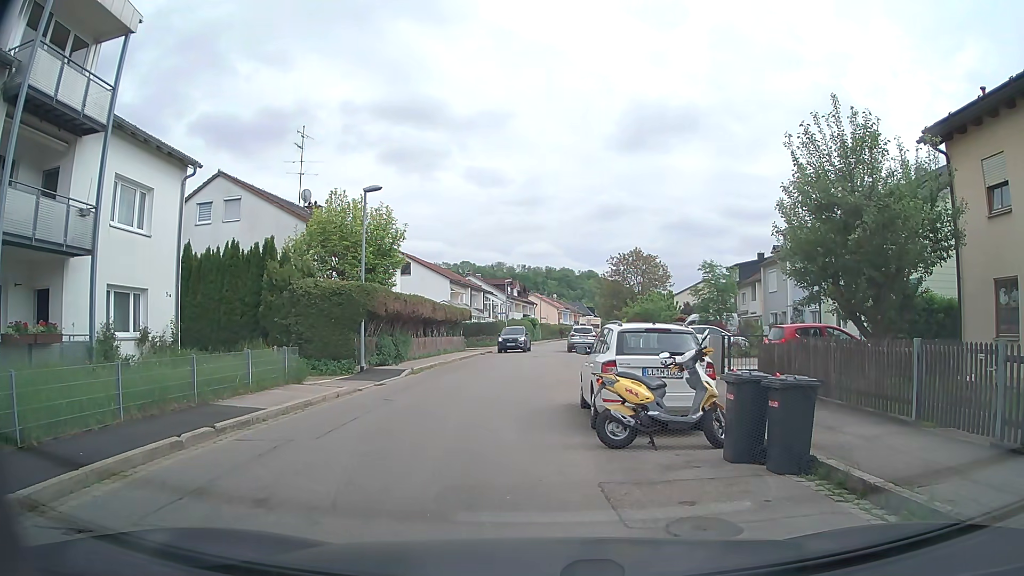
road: tertiary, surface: asphalt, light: Day
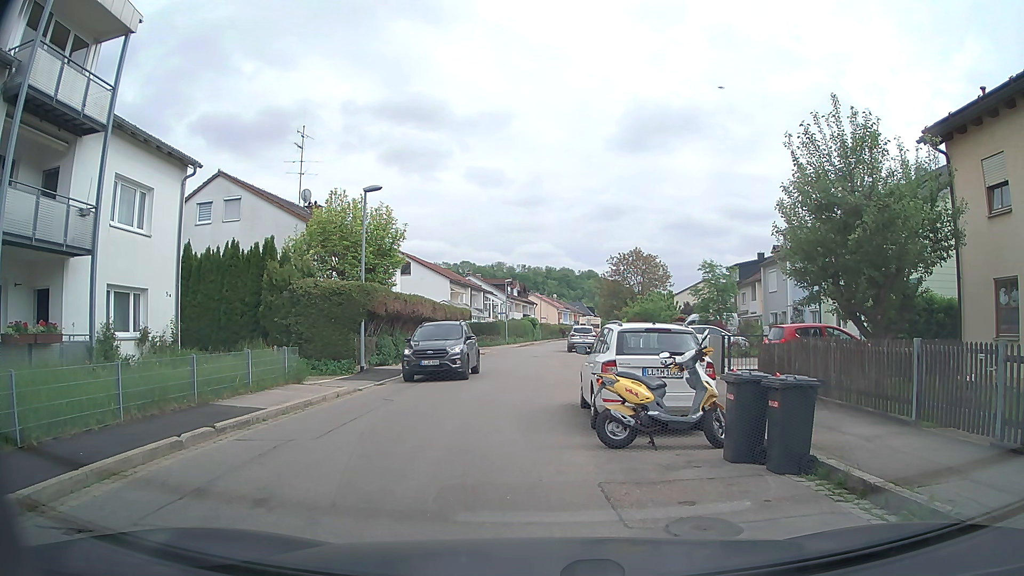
(0.0, 0.0) m; 0°
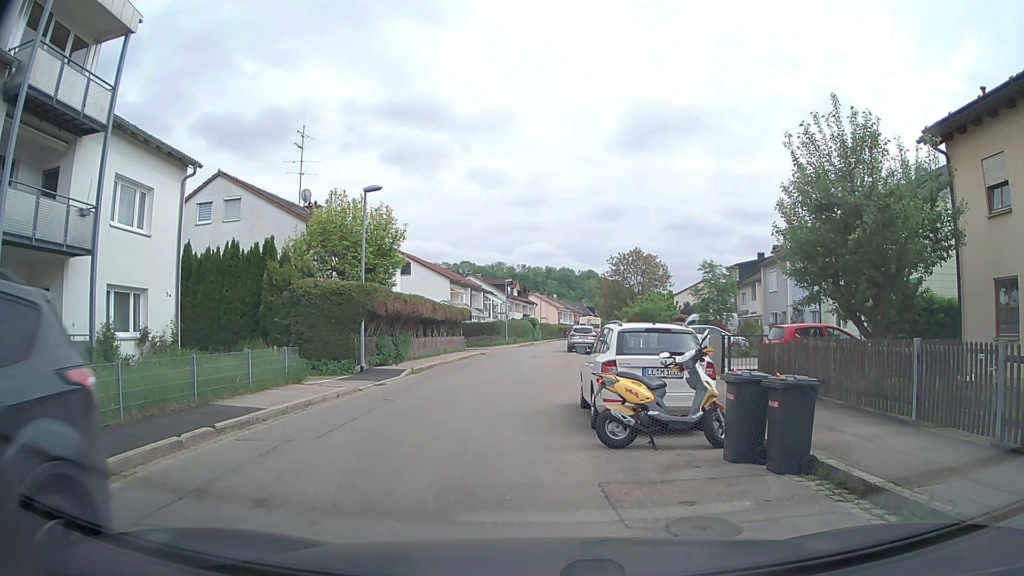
(0.0, 0.0) m; 0°
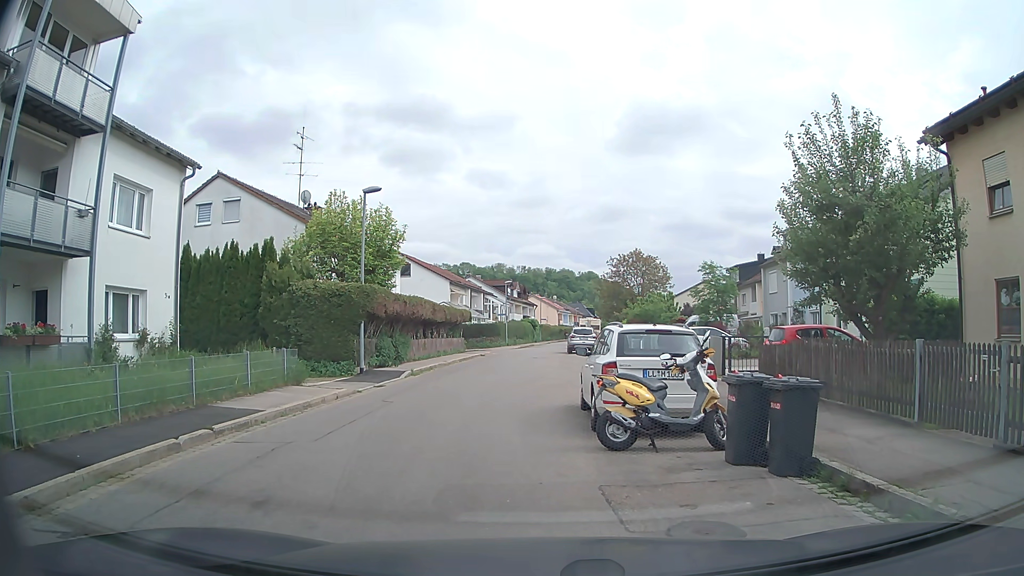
(0.0, 0.0) m; 0°
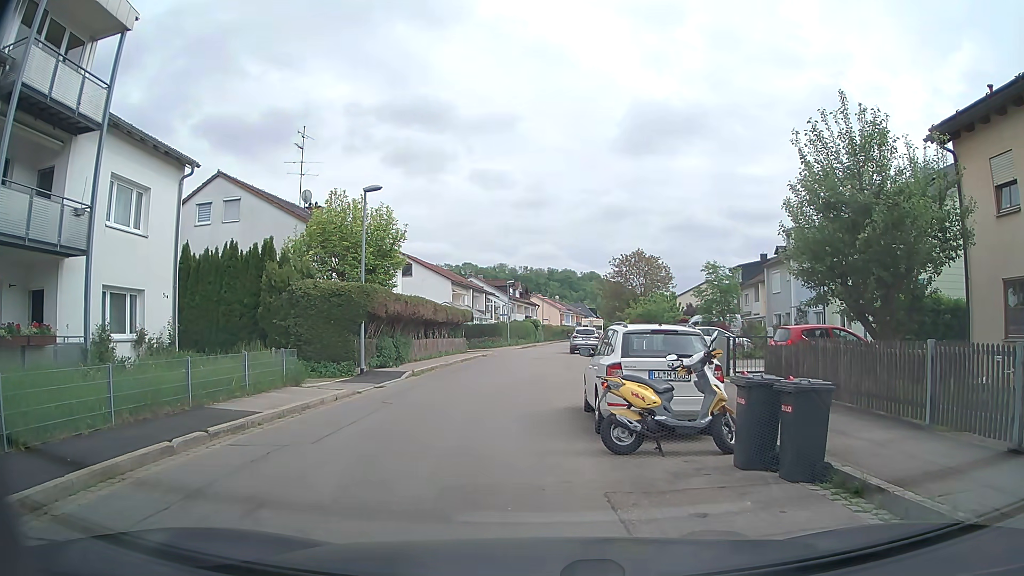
(0.0, +0.2) m; 0°
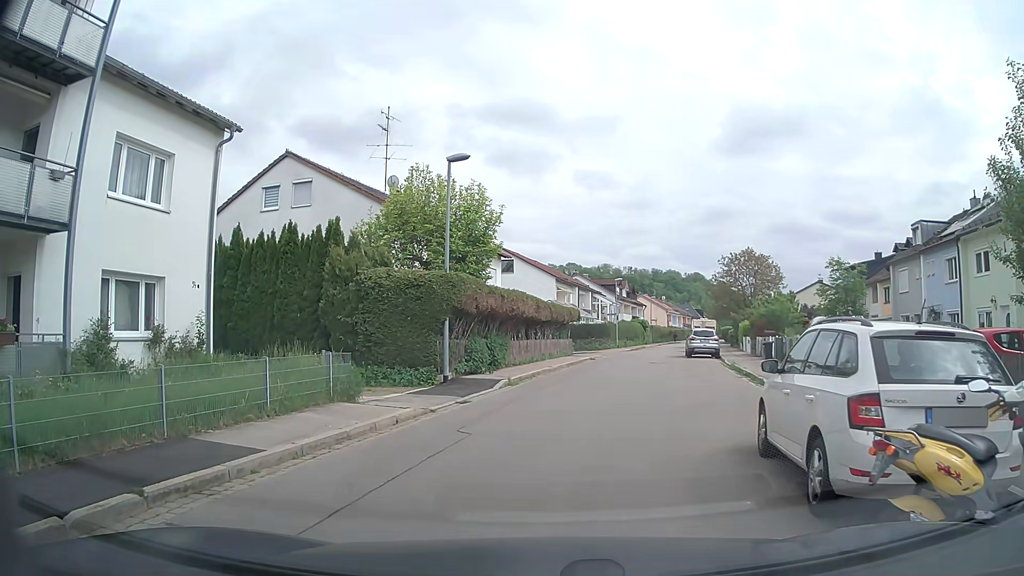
(-0.3, +4.3) m; -10°
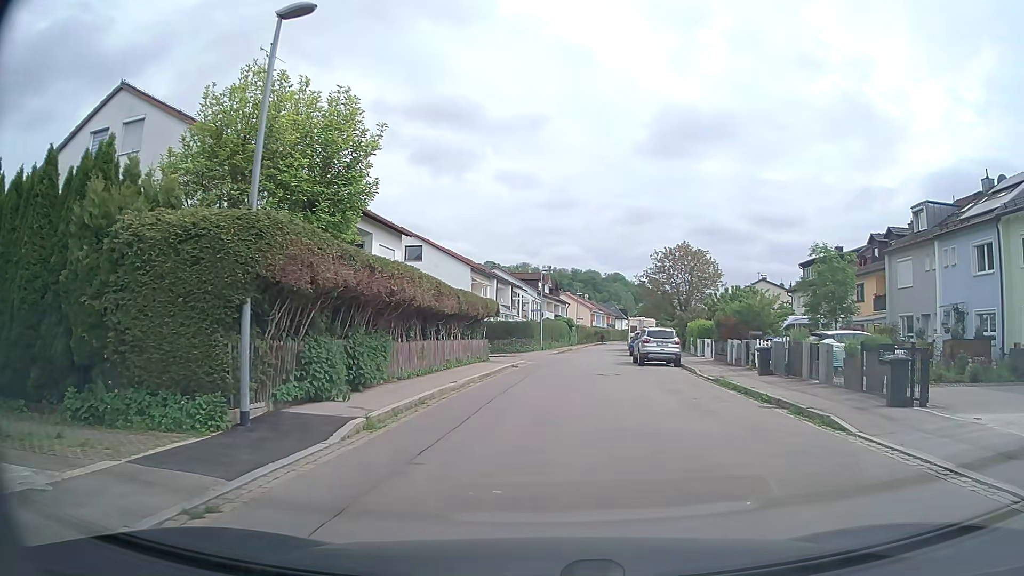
(+0.4, +9.1) m; +8°
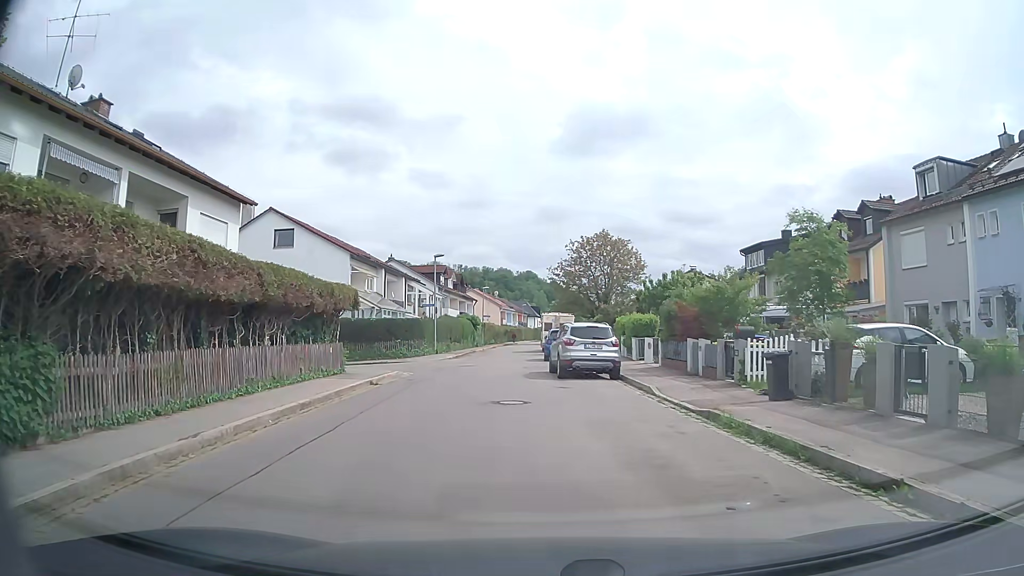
(+0.9, +9.3) m; +8°
